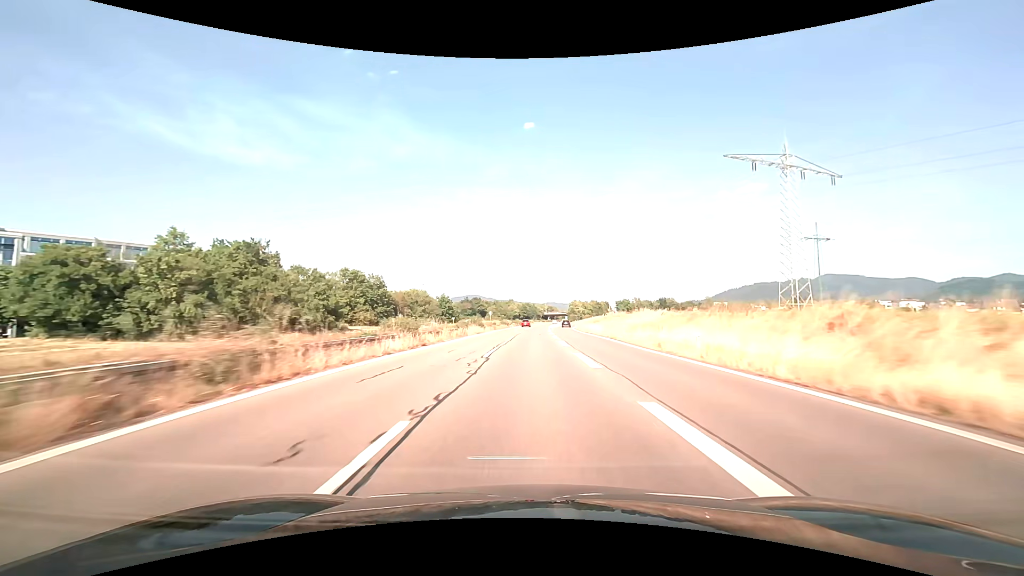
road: trunk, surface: asphalt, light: Day
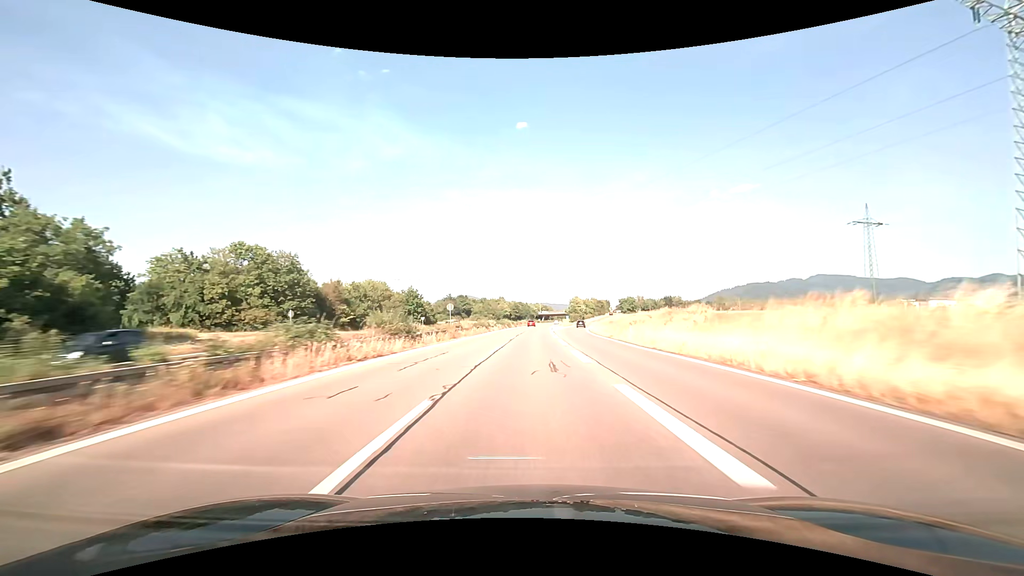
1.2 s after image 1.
(+0.2, +34.4) m; +1°
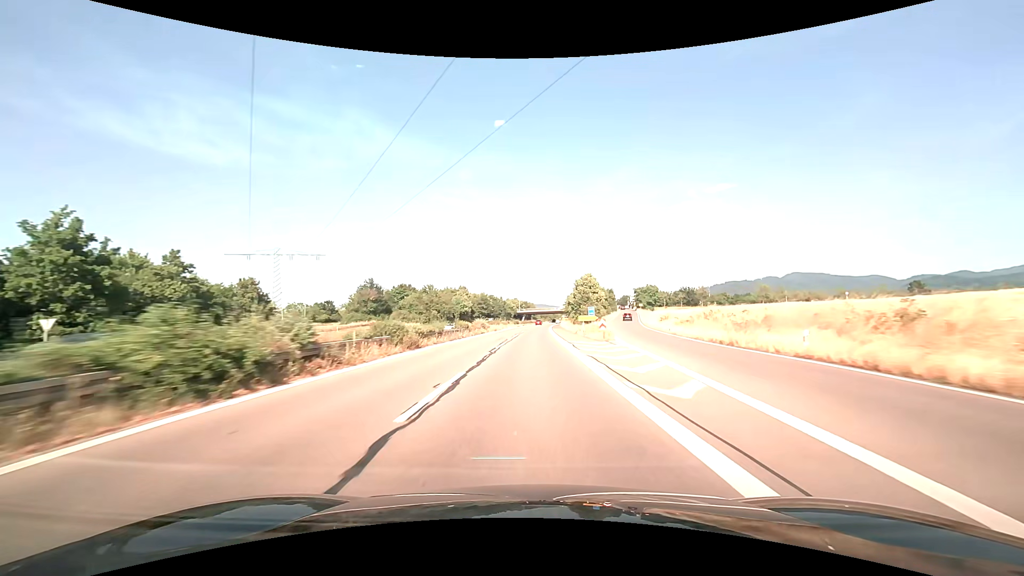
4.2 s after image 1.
(+2.0, +85.7) m; +2°
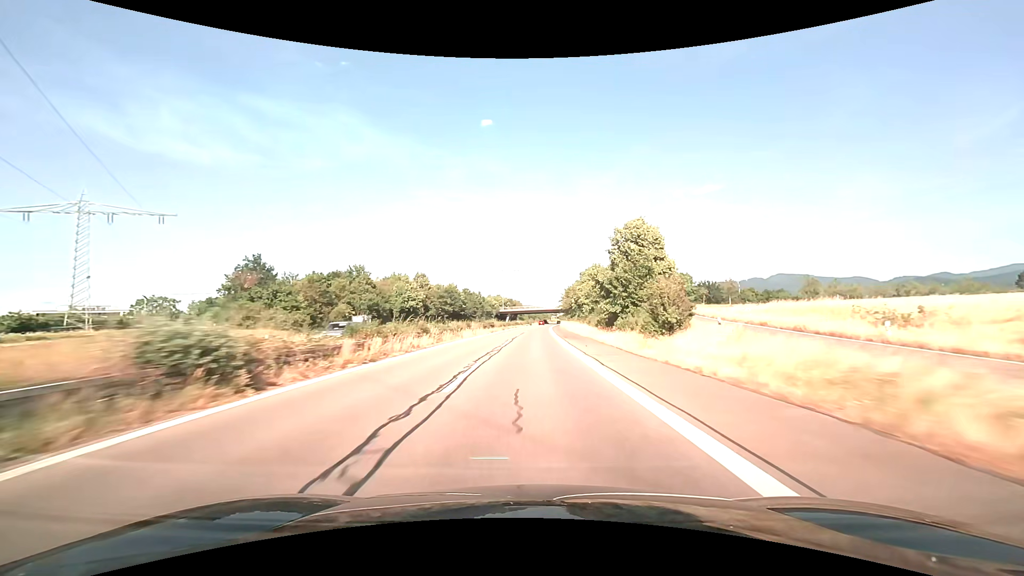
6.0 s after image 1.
(+0.5, +51.3) m; +1°
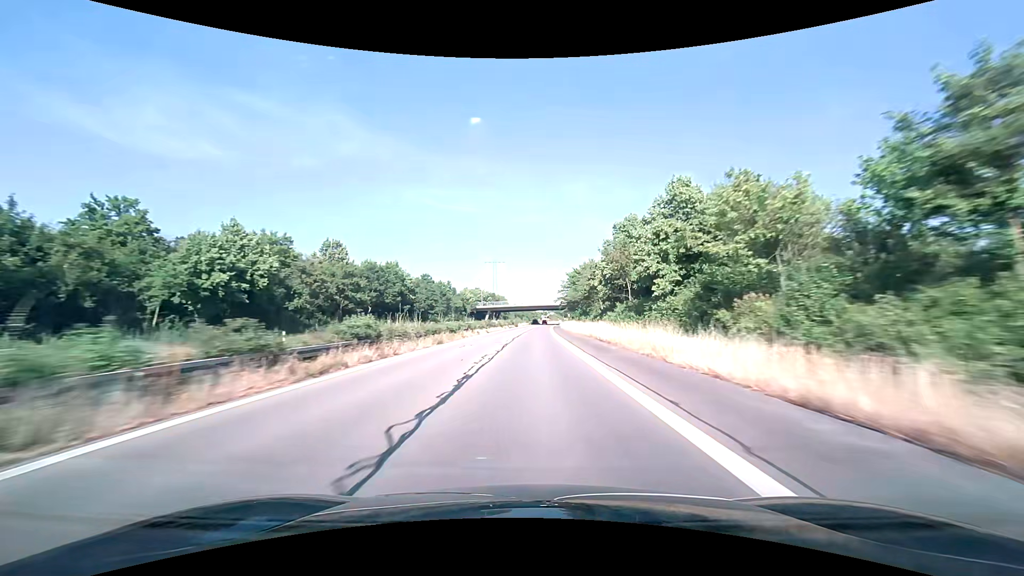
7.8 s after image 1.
(+0.6, +51.2) m; +1°
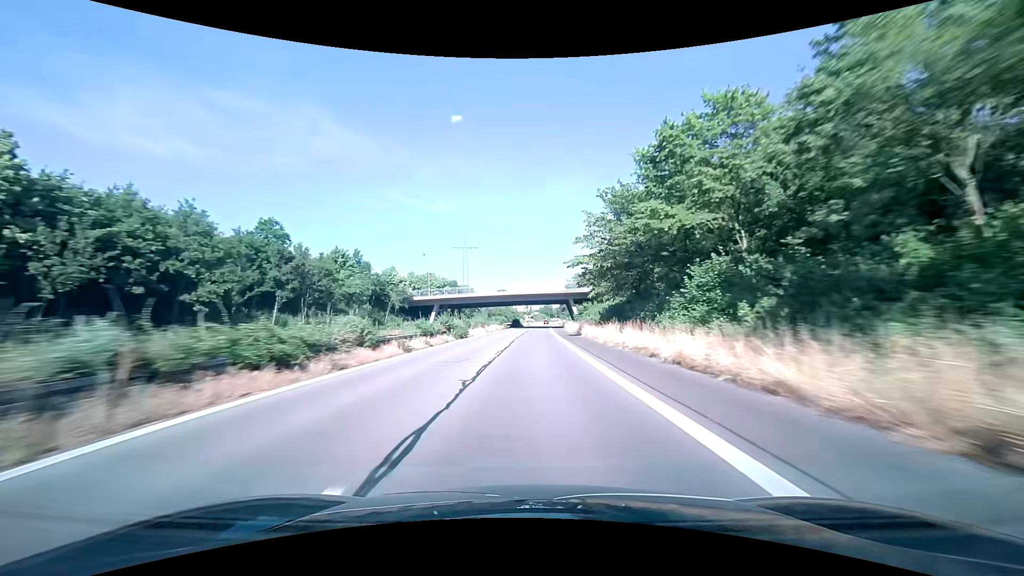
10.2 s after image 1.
(+1.3, +68.7) m; +2°
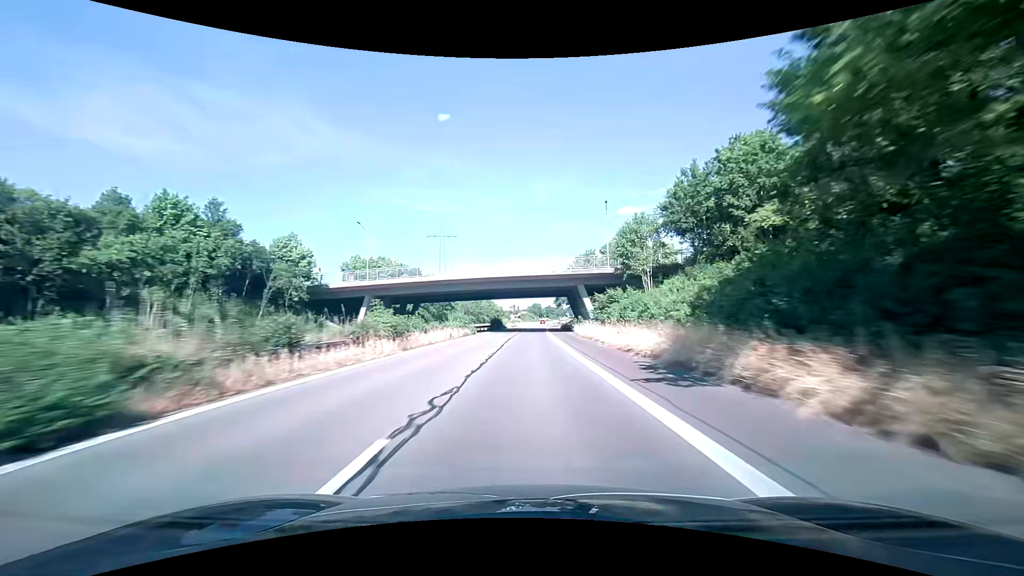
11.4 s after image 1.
(+0.3, +34.6) m; +1°
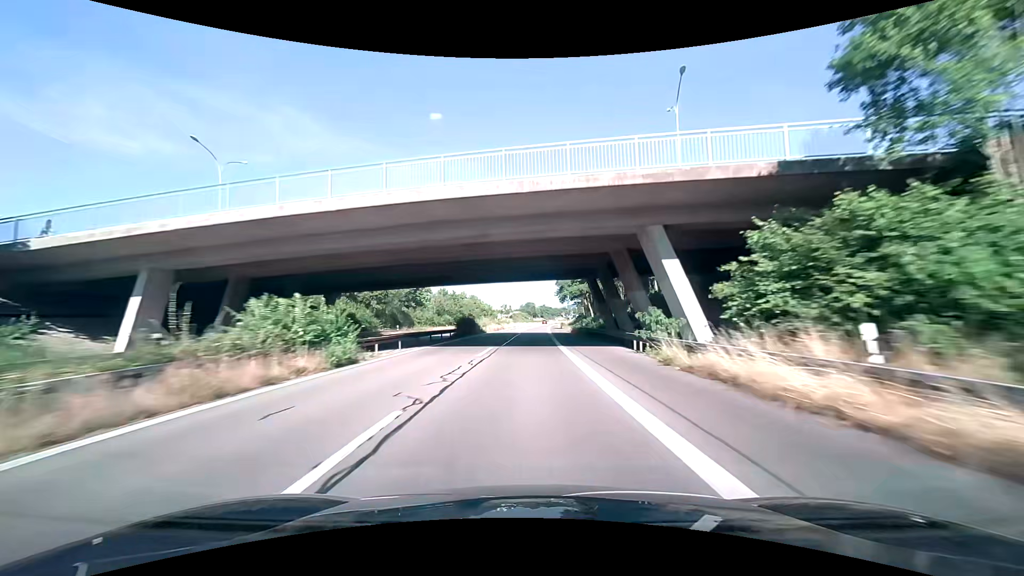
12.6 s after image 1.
(+0.4, +34.4) m; +1°
(0, +10) (0, +20) (0, +30) (0, +40) (0, +50) (0, +60) (0, +70) (0, +80) (+1, +90) (+1, +100) m
